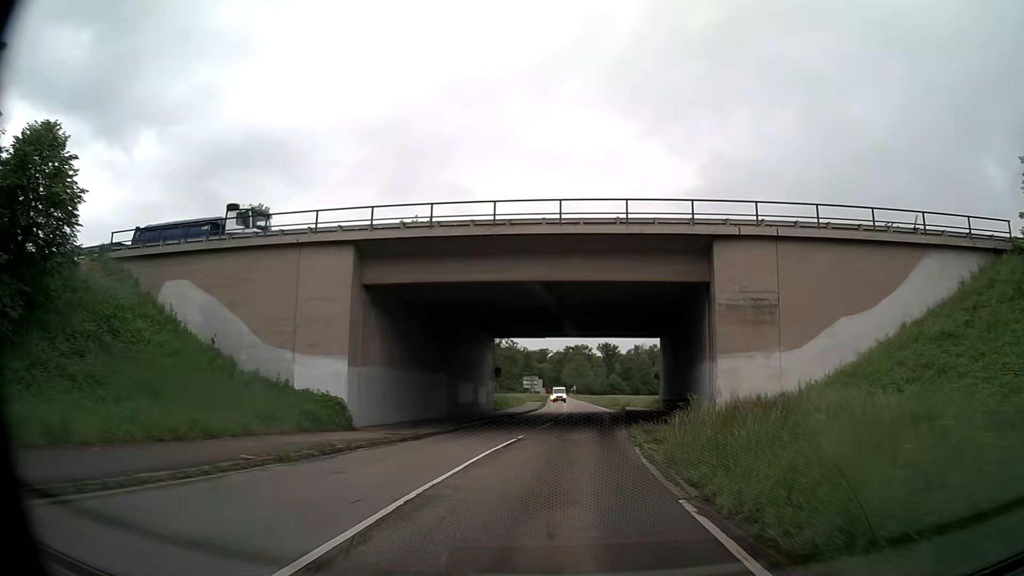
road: secondary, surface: asphalt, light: Day
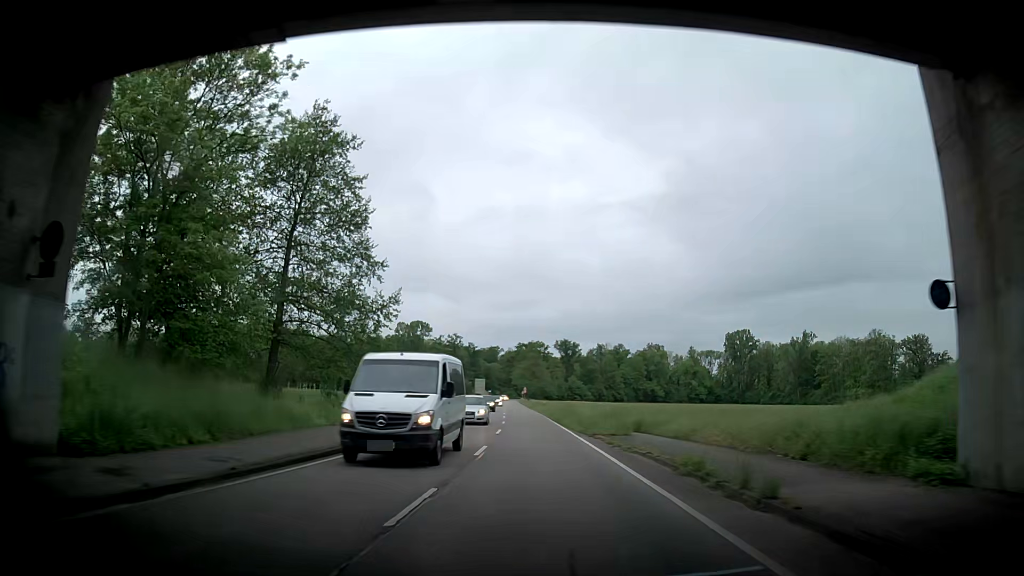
(+2.1, +45.2) m; +2°
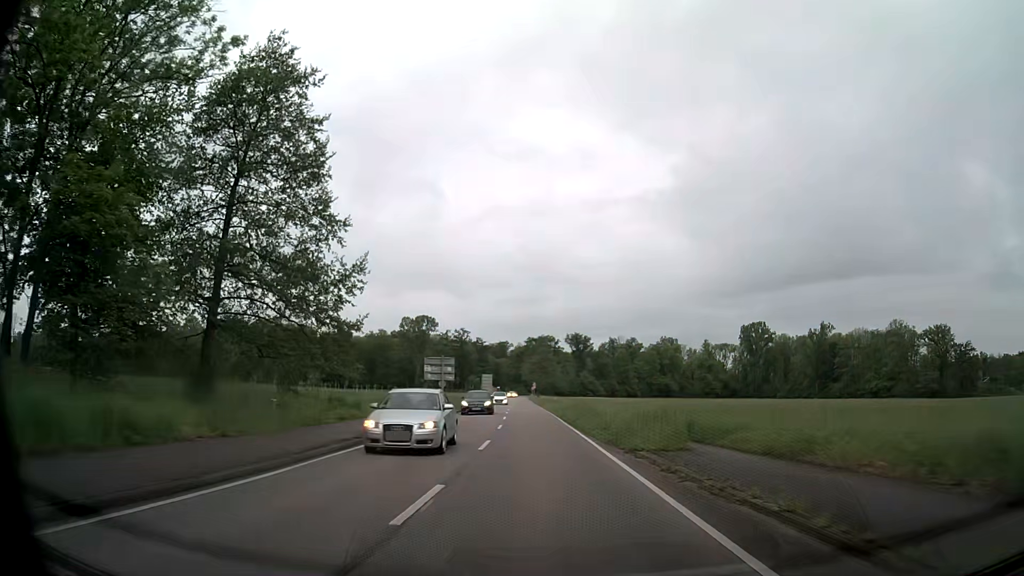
(0.0, +9.1) m; +1°
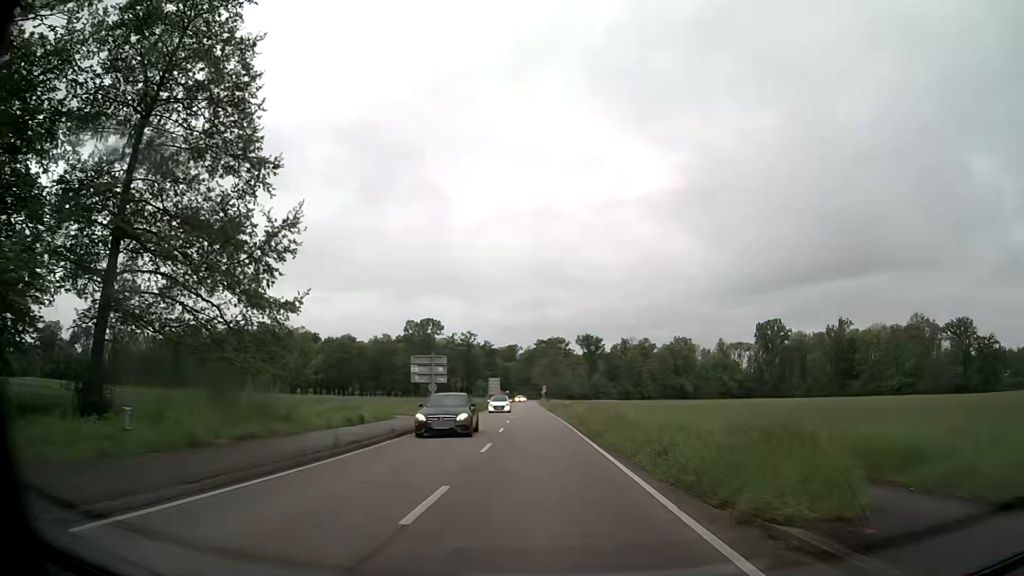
(0.0, +9.1) m; -1°
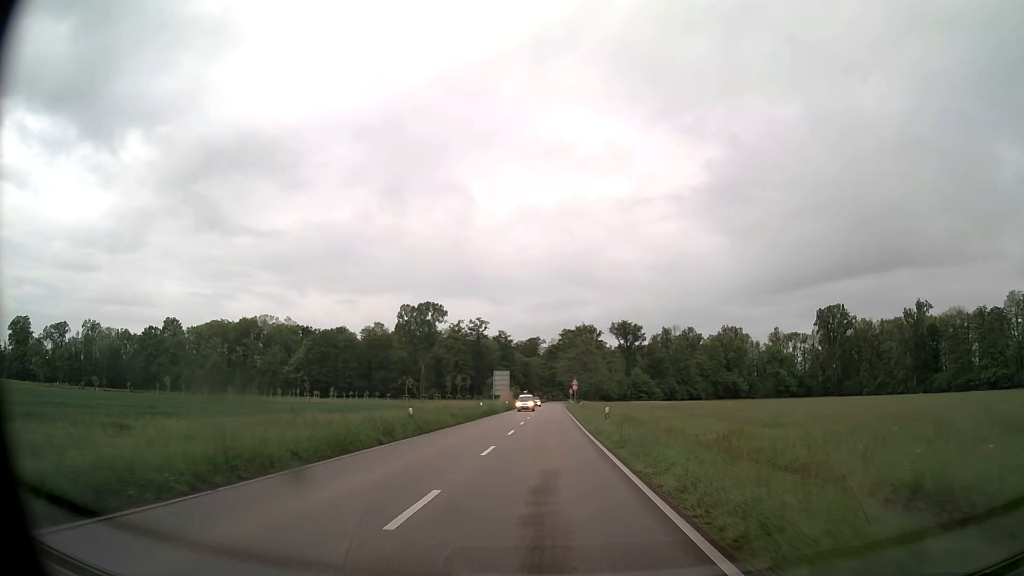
(-1.2, +45.5) m; -2°
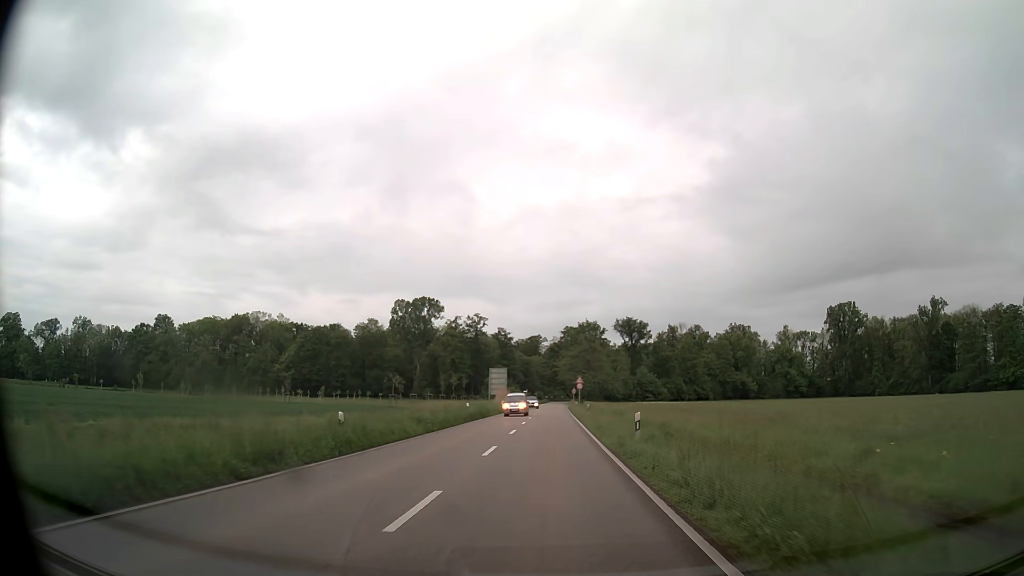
(0.0, +9.1) m; 0°
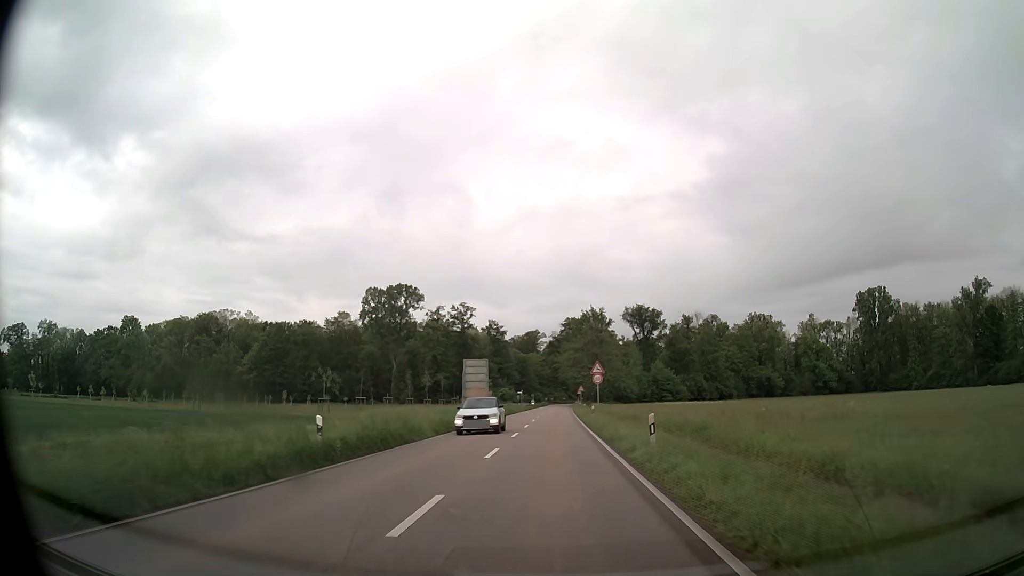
(0.0, +27.4) m; 0°
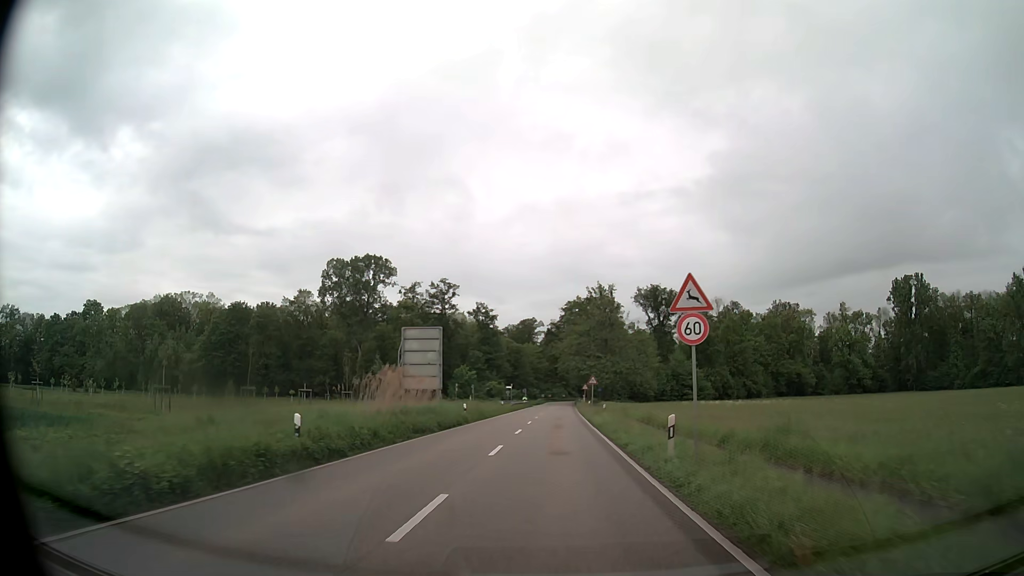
(0.0, +27.4) m; 0°
(0, +10) (0, +20) (0, +30) (0, +40) (0, +50) (+1, +60) (+1, +70) (+1, +80) (+1, +90) (+2, +100) m
